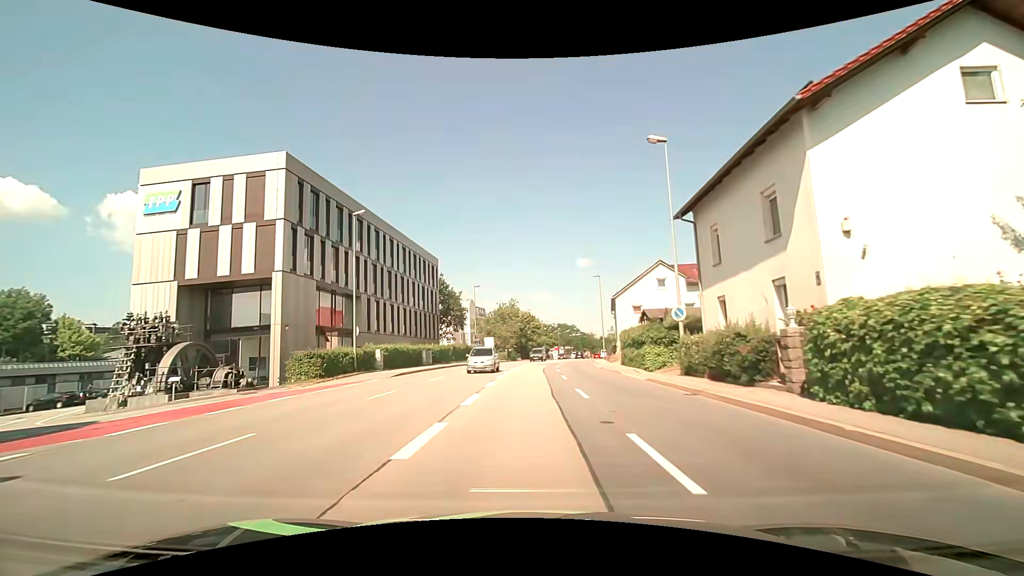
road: primary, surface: asphalt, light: Day
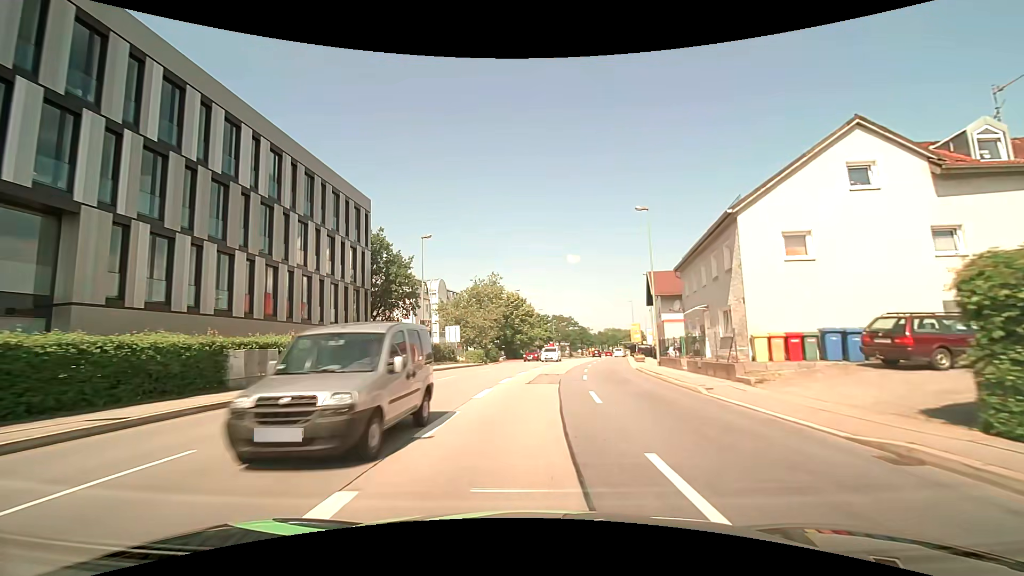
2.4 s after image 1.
(0.0, +28.5) m; +1°
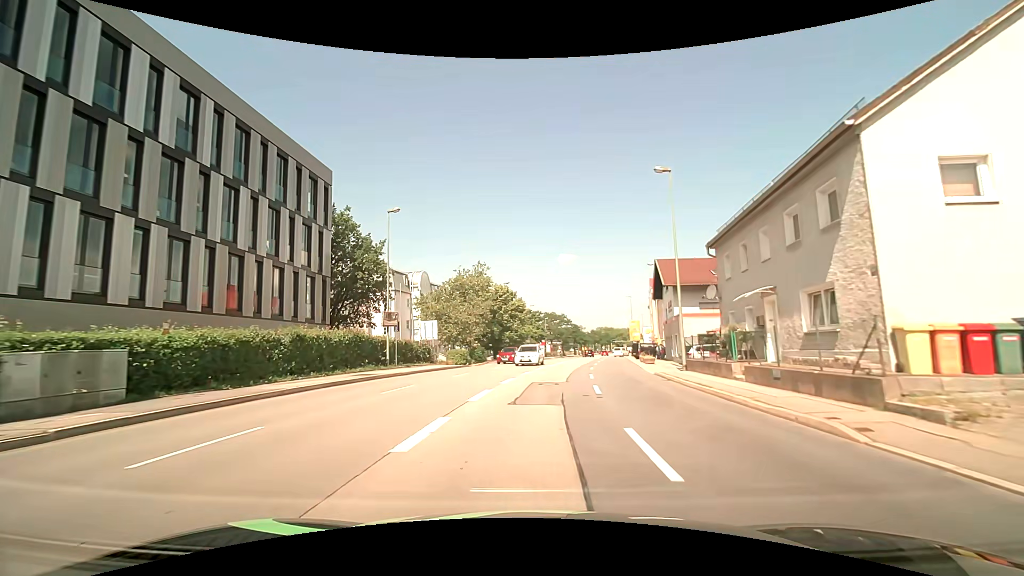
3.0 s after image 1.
(+0.1, +7.1) m; +1°
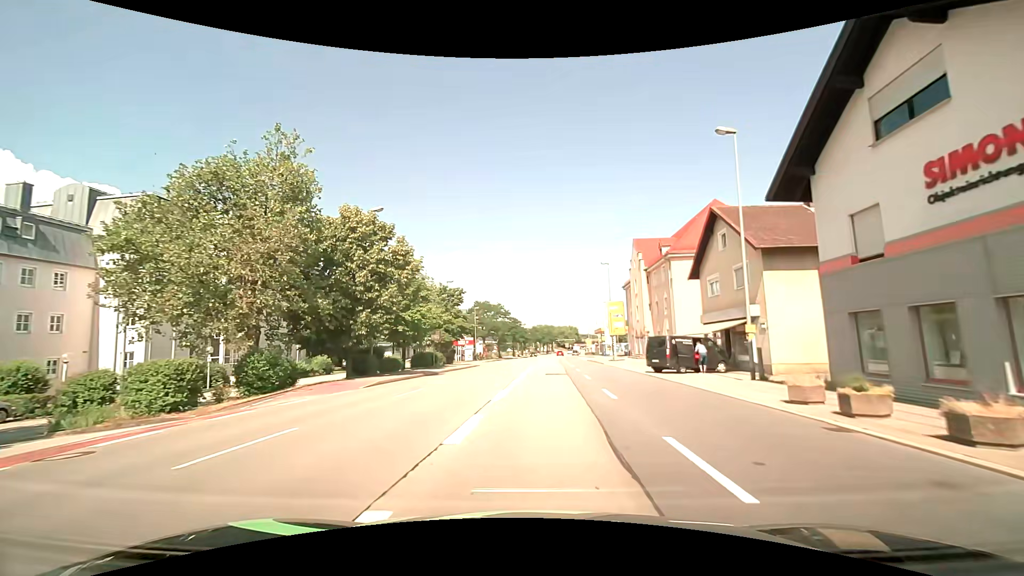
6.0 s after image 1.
(+2.3, +35.1) m; +7°
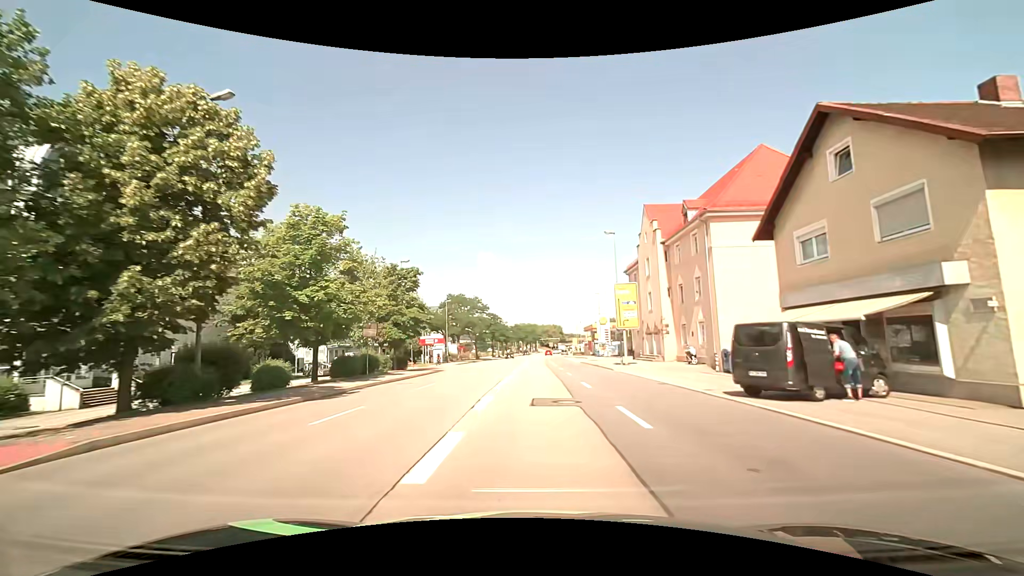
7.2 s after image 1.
(+0.3, +14.1) m; +2°
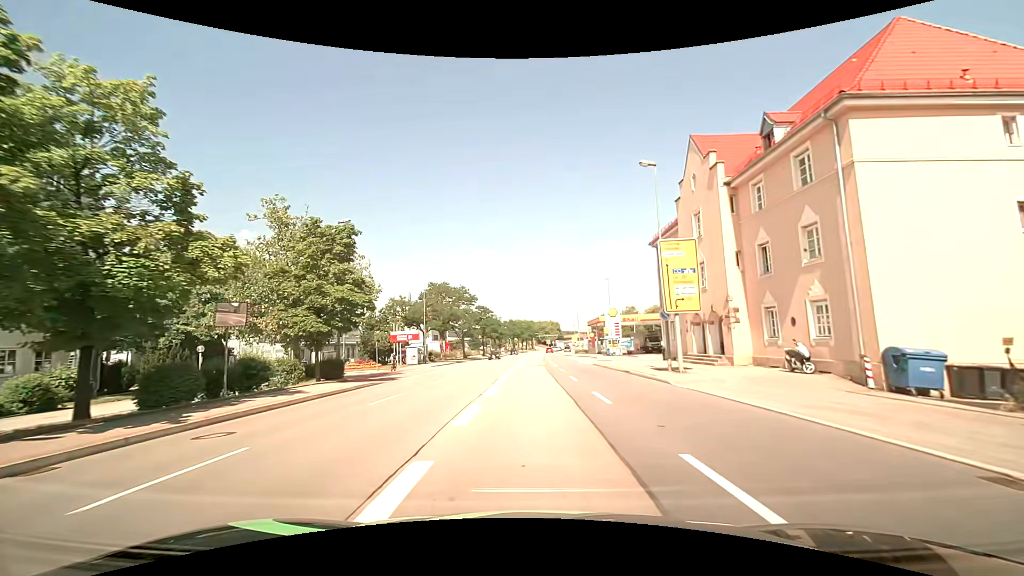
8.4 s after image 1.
(0.0, +14.2) m; 0°
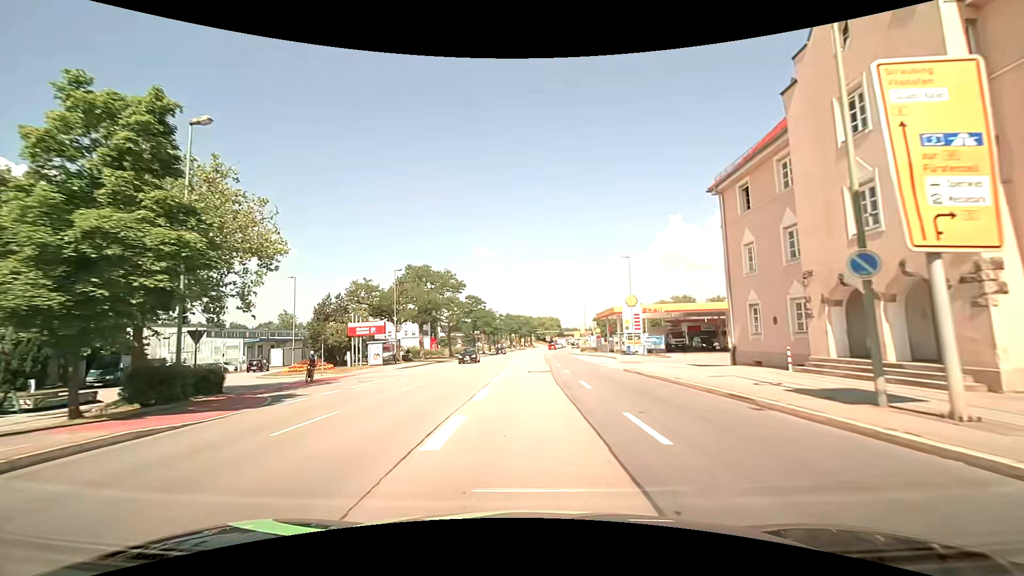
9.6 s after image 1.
(0.0, +14.3) m; 0°
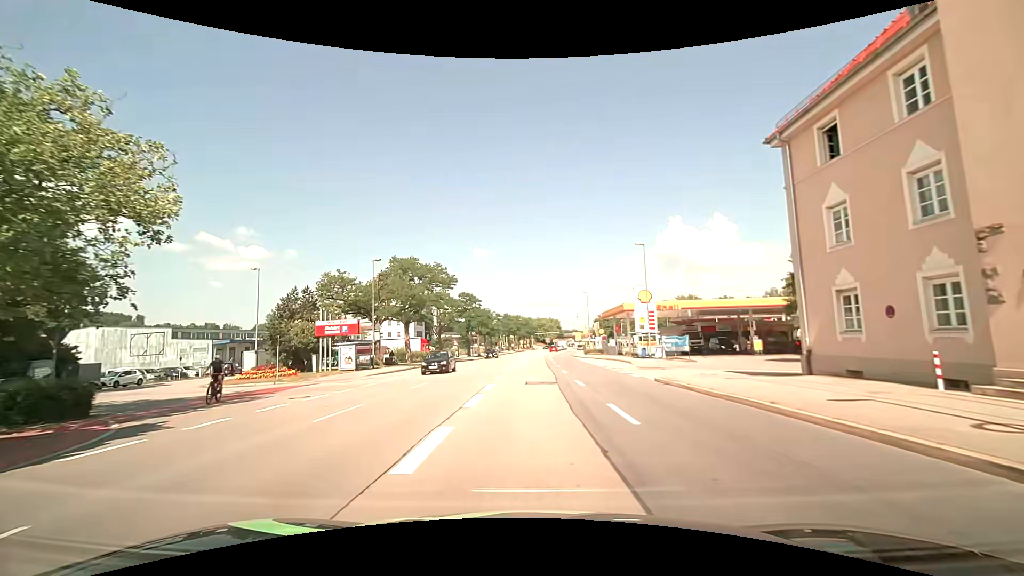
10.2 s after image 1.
(0.0, +7.2) m; 0°
